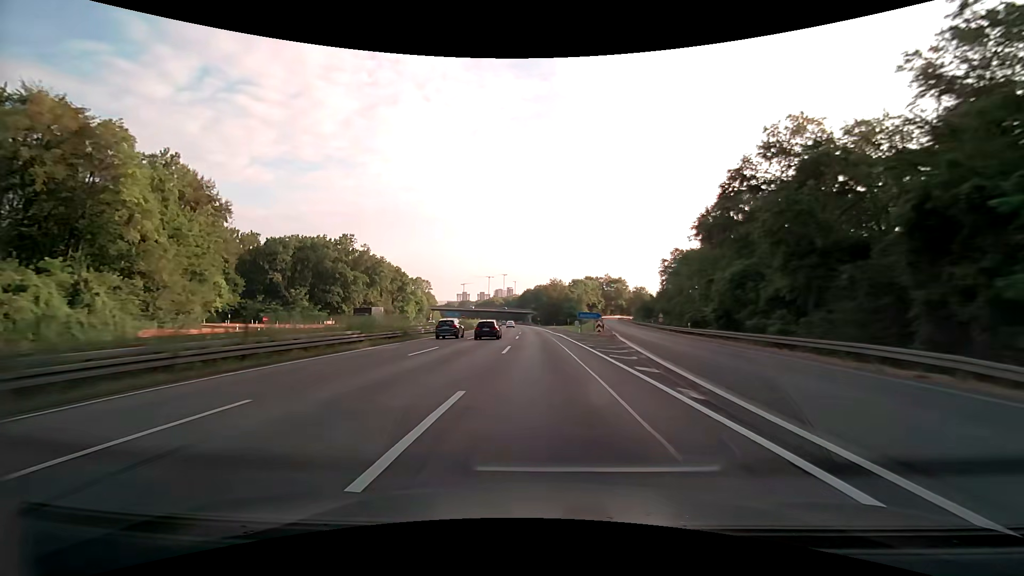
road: motorway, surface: asphalt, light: Day
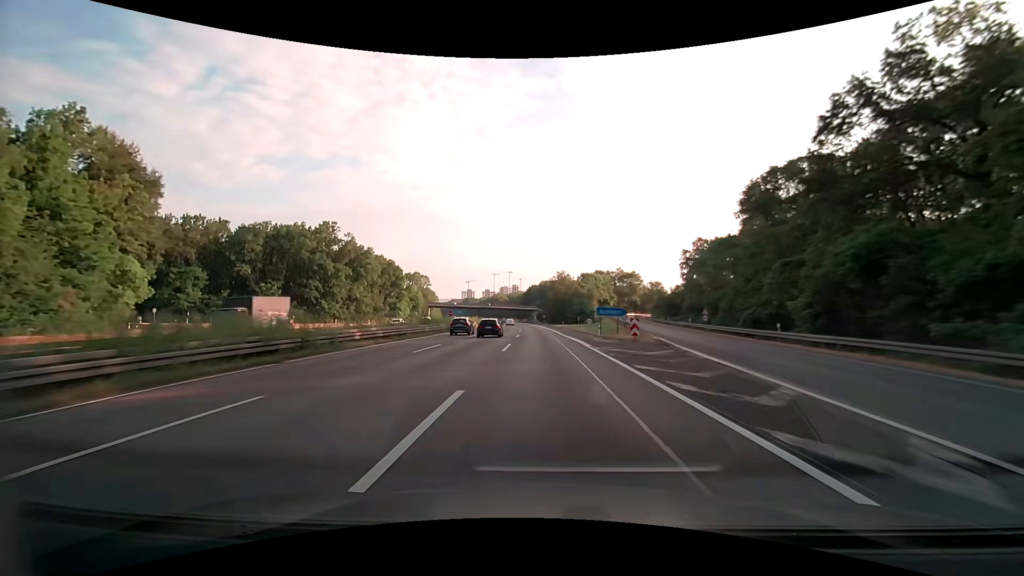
(-0.1, +17.1) m; 0°
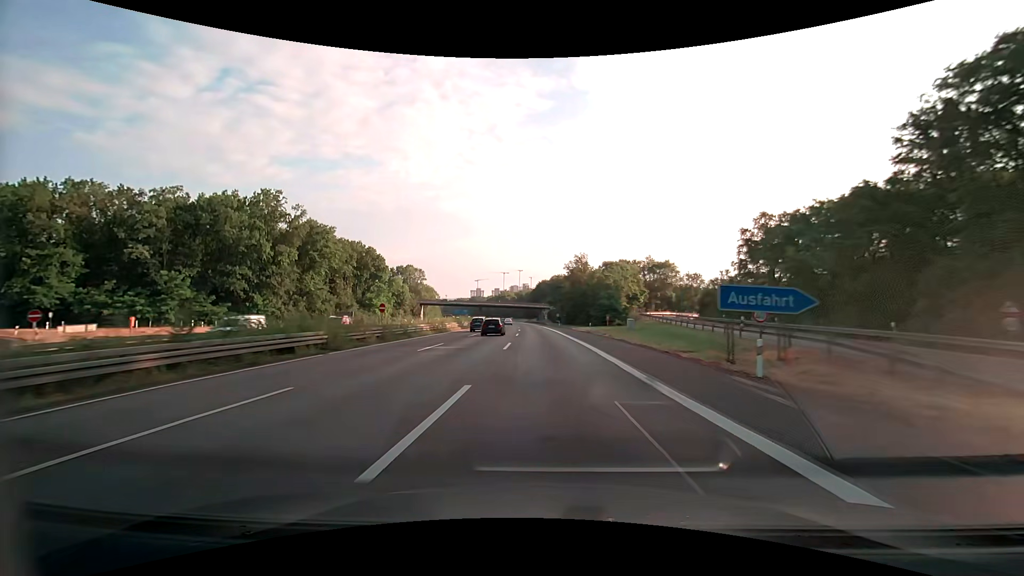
(-0.4, +34.2) m; -1°
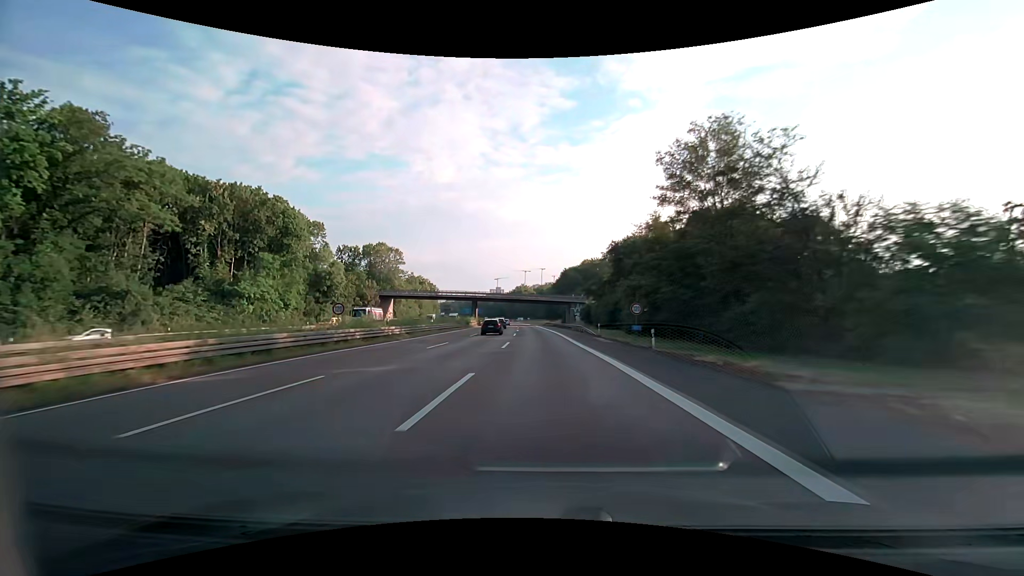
(-1.3, +68.3) m; -2°
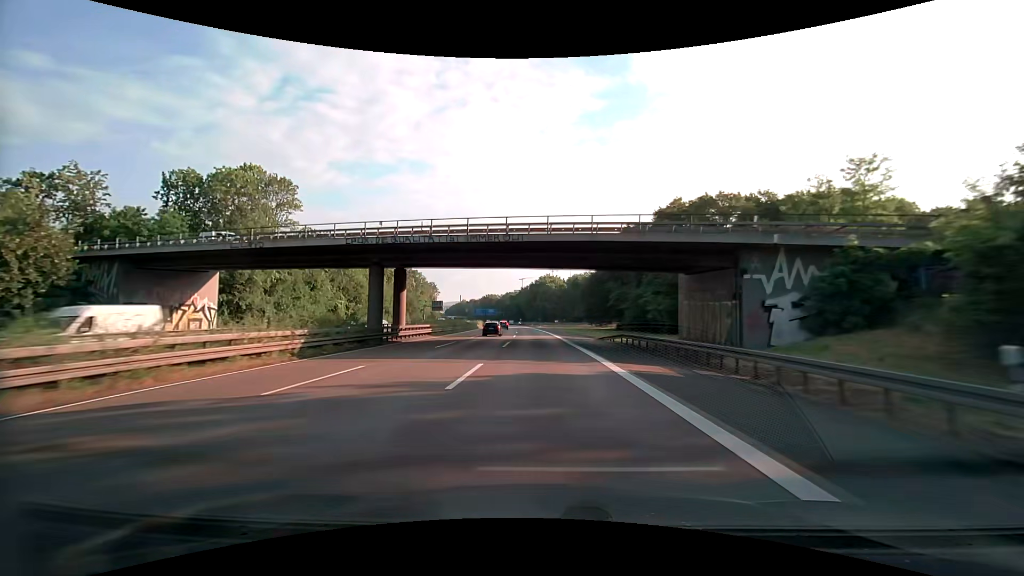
(-2.6, +85.0) m; -3°
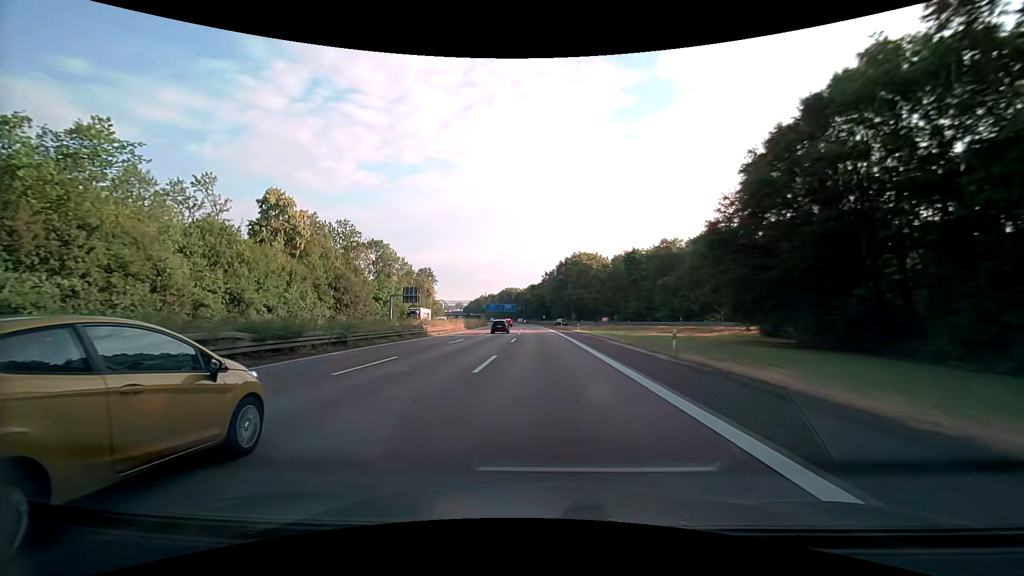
(-1.7, +67.7) m; -3°
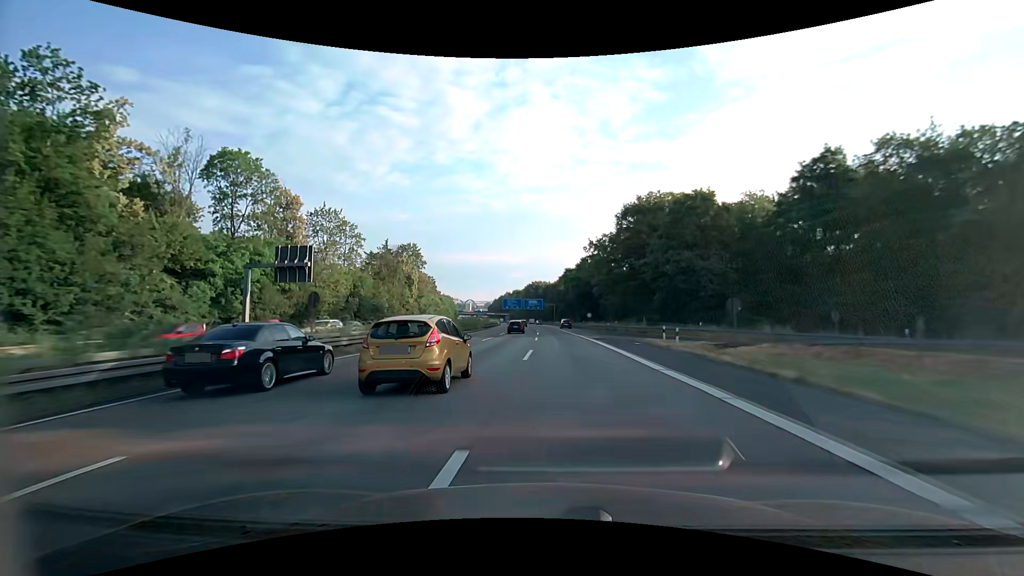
(-1.8, +67.0) m; -3°
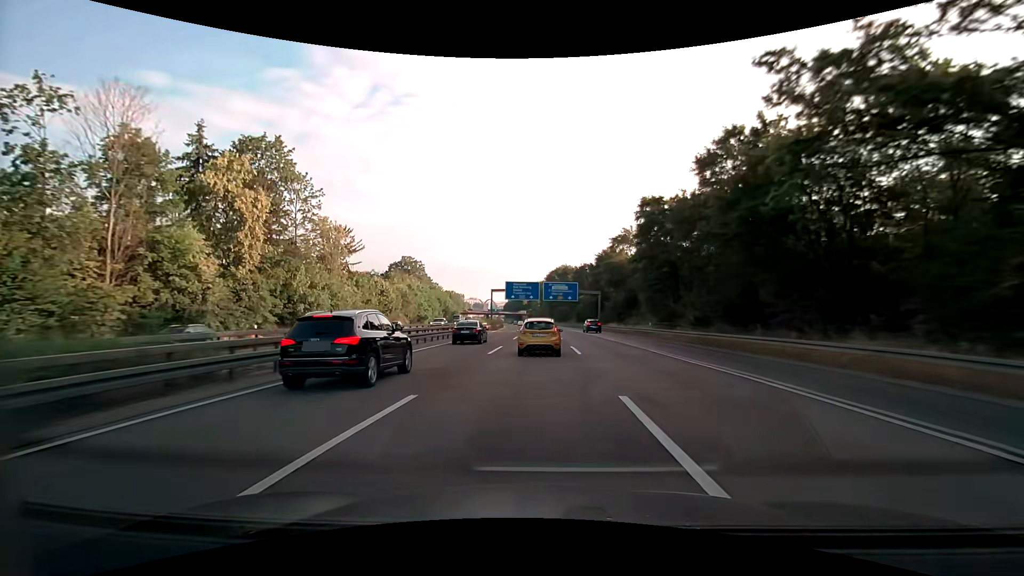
(-2.7, +83.2) m; -3°
(0, +10) (0, +20) (0, +30) (0, +40) (0, +50) (-1, +60) (-1, +70) (-1, +80) (-2, +90) (-2, +100) m
